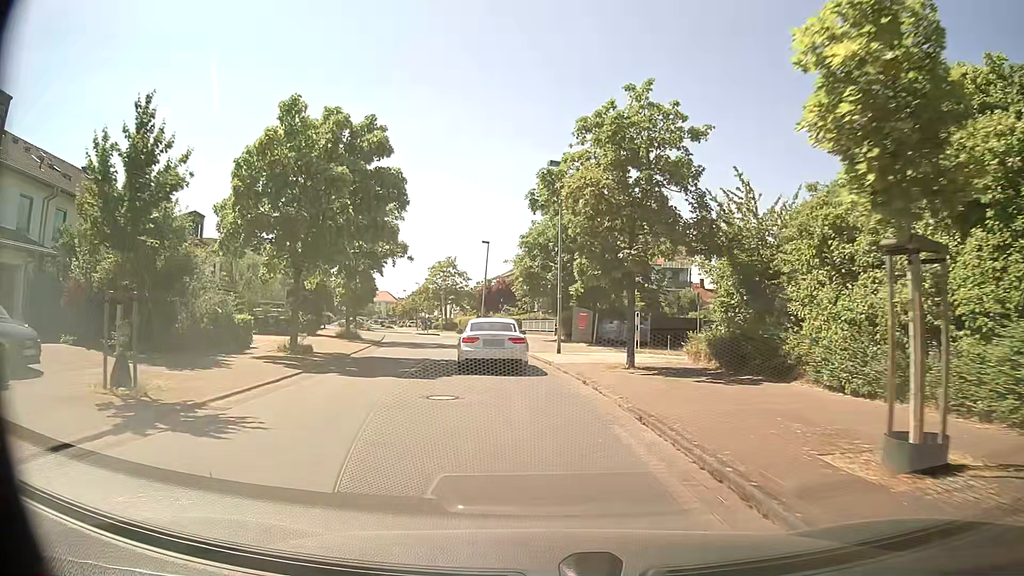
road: residential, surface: asphalt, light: Day
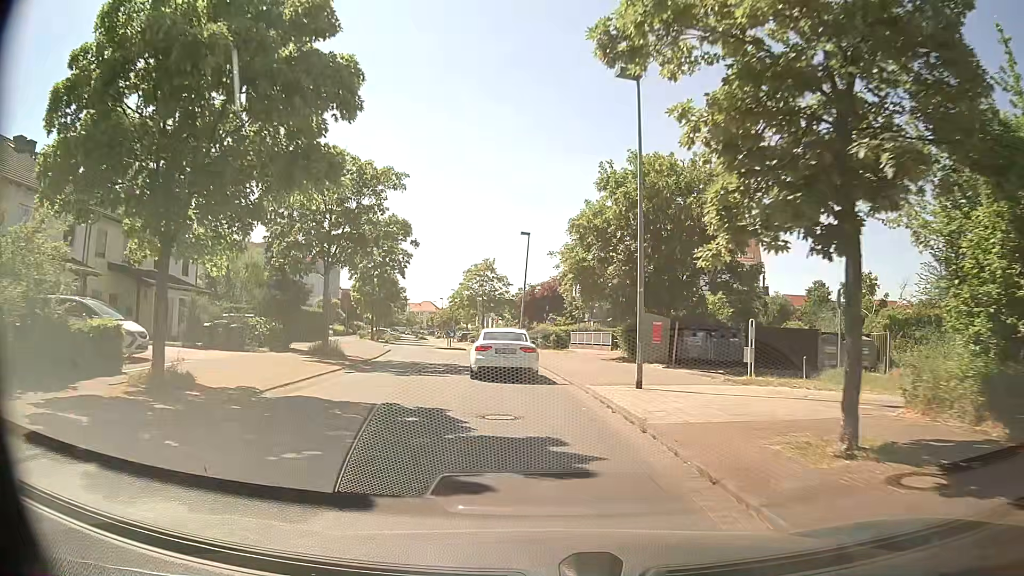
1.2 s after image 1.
(-0.4, +11.2) m; -4°
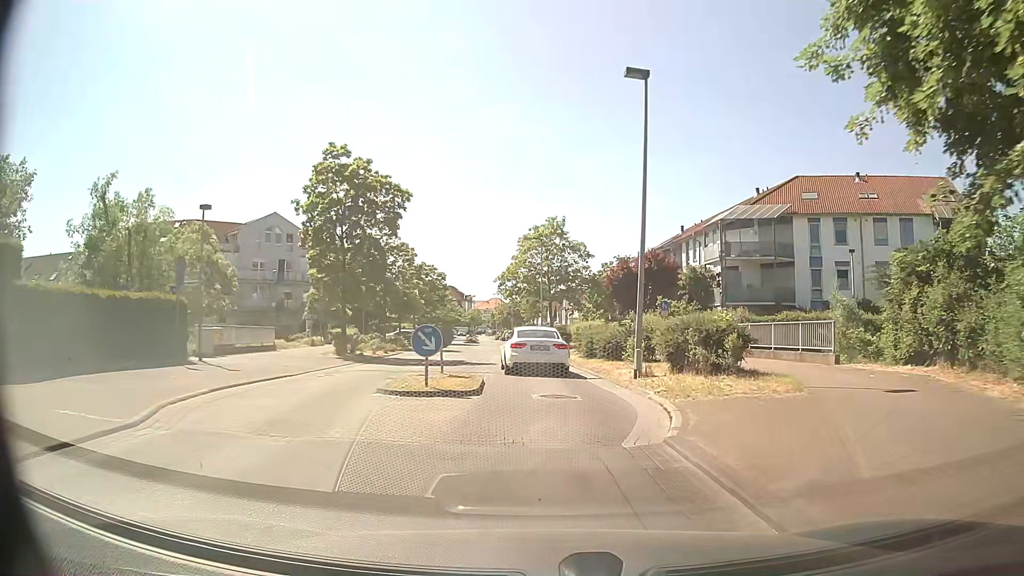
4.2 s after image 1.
(-1.7, +27.7) m; -6°
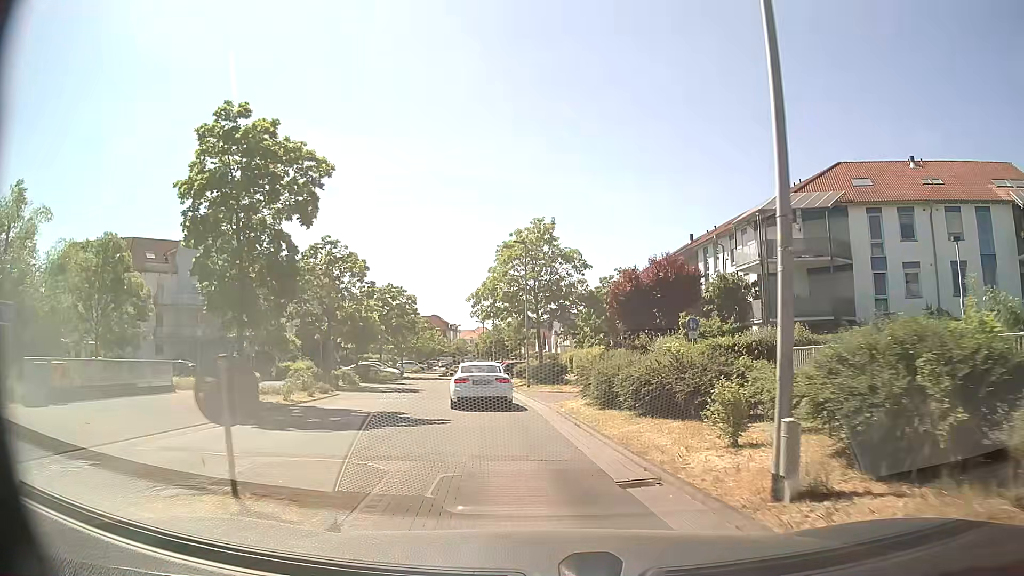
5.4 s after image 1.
(0.0, +10.7) m; +1°
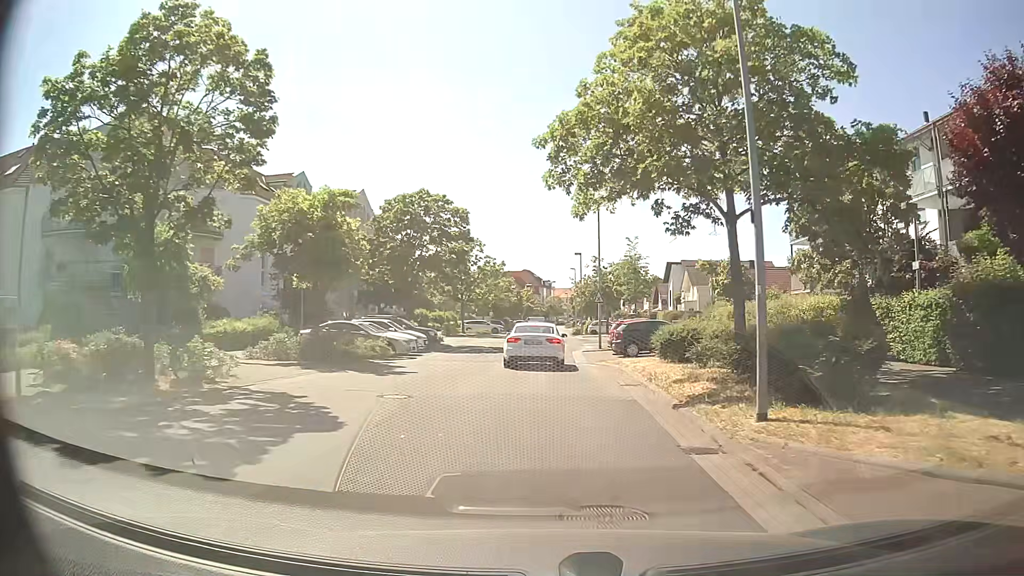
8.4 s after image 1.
(-2.4, +26.6) m; -8°
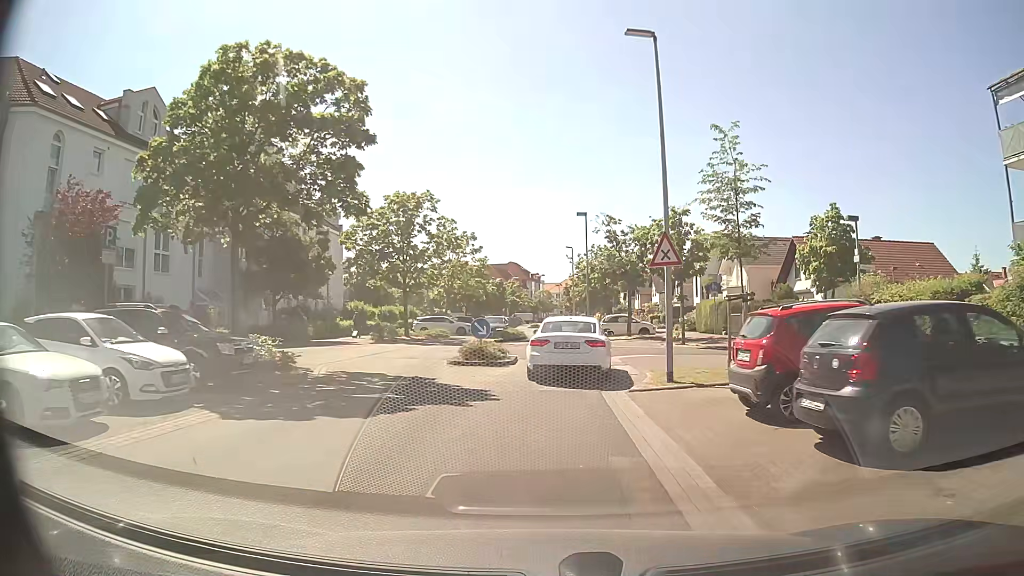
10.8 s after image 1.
(0.0, +21.4) m; +1°
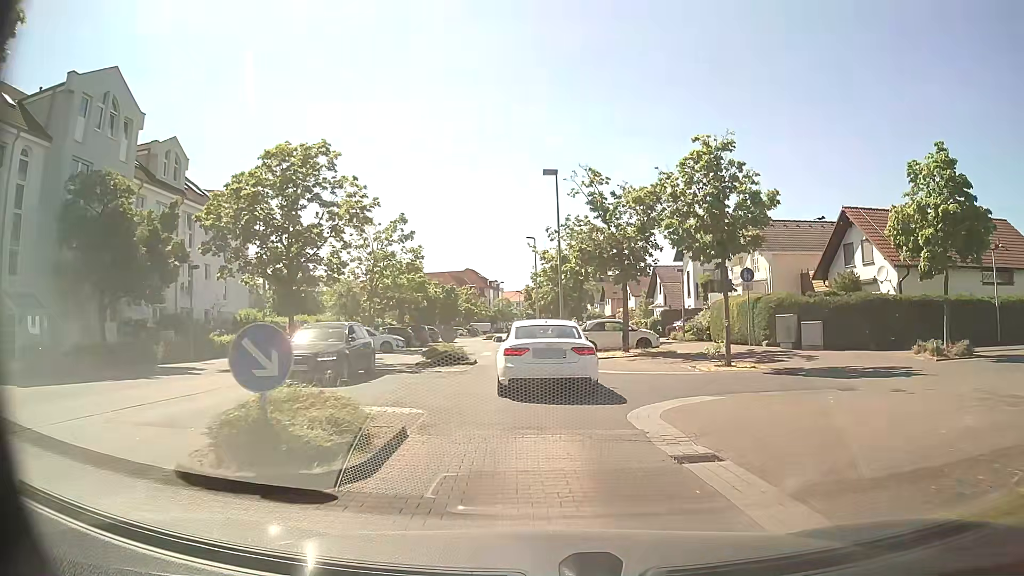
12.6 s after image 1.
(+0.2, +13.1) m; +3°
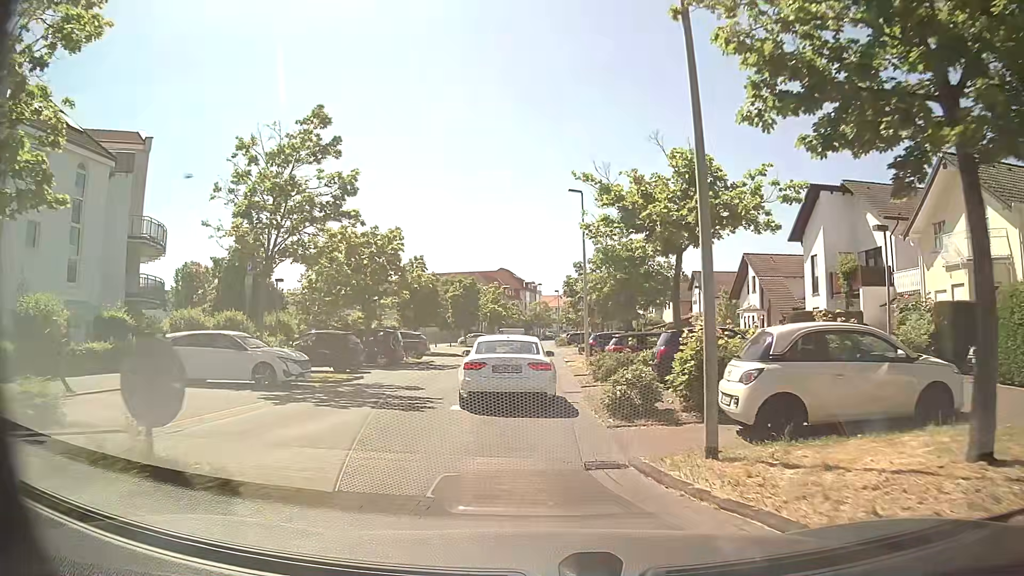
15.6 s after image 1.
(-0.5, +20.4) m; -3°
(0, +10) (-1, +20) (-1, +30) (0, +40) (0, +50) (+1, +60) (0, +70) (0, +80) (0, +90) (0, +100) m
